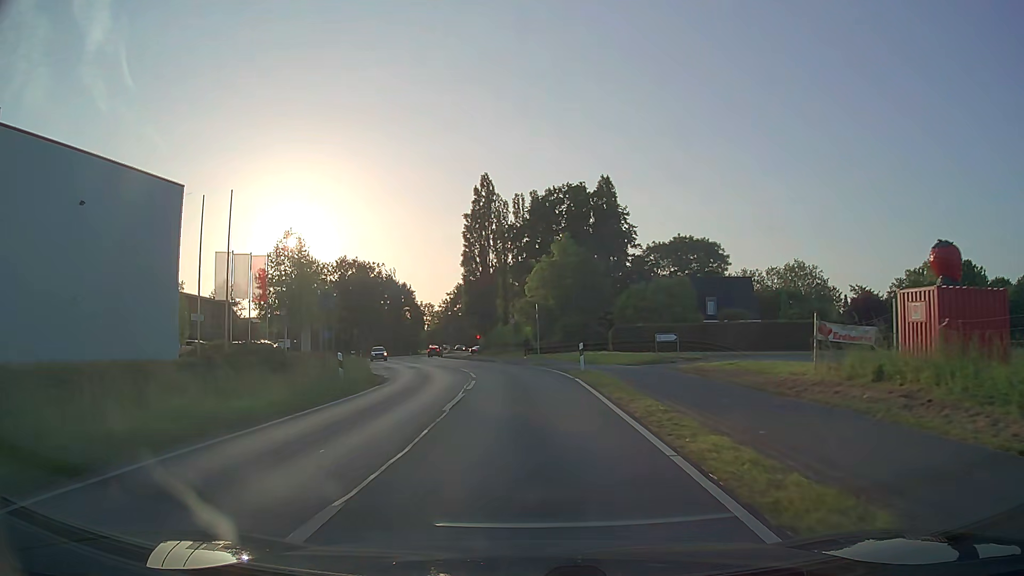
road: secondary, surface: asphalt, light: Day
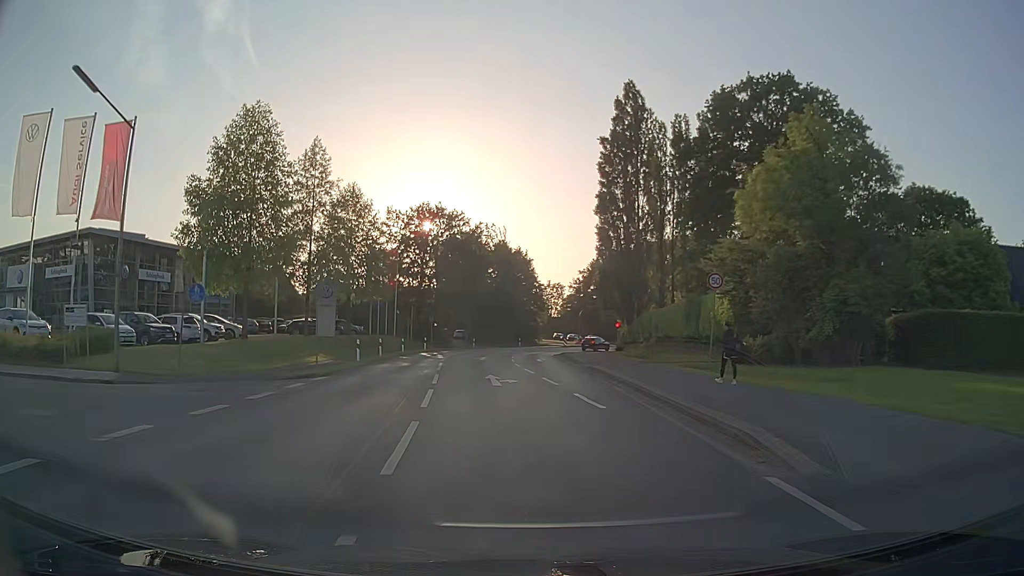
(-2.7, +37.6) m; -11°
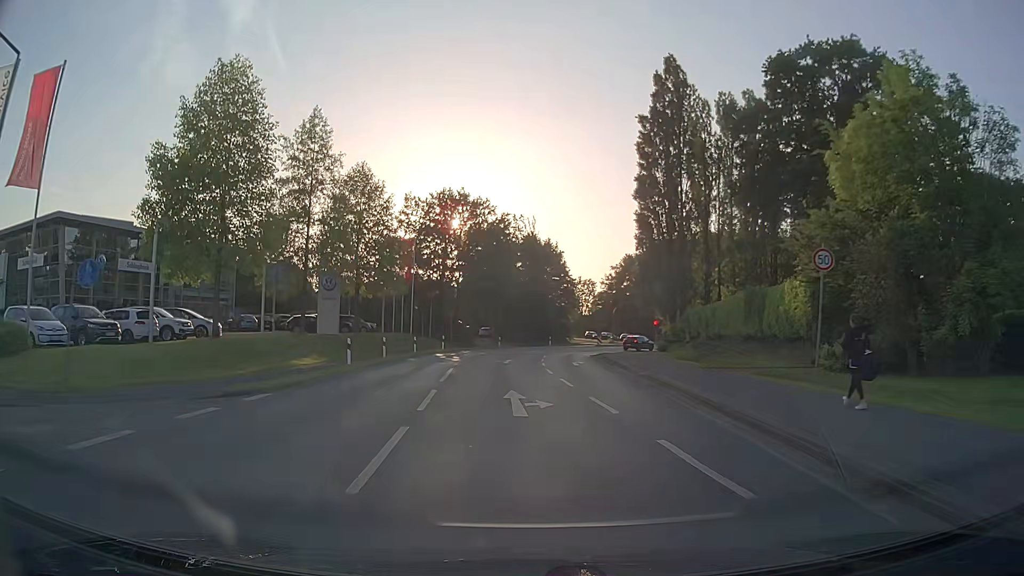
(-0.2, +7.0) m; -3°
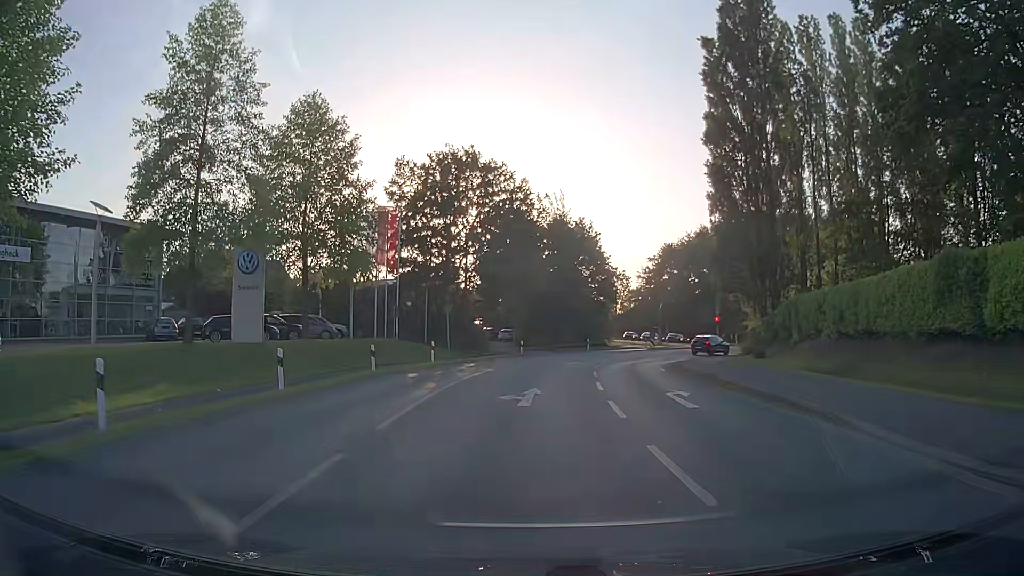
(-0.3, +17.9) m; -2°
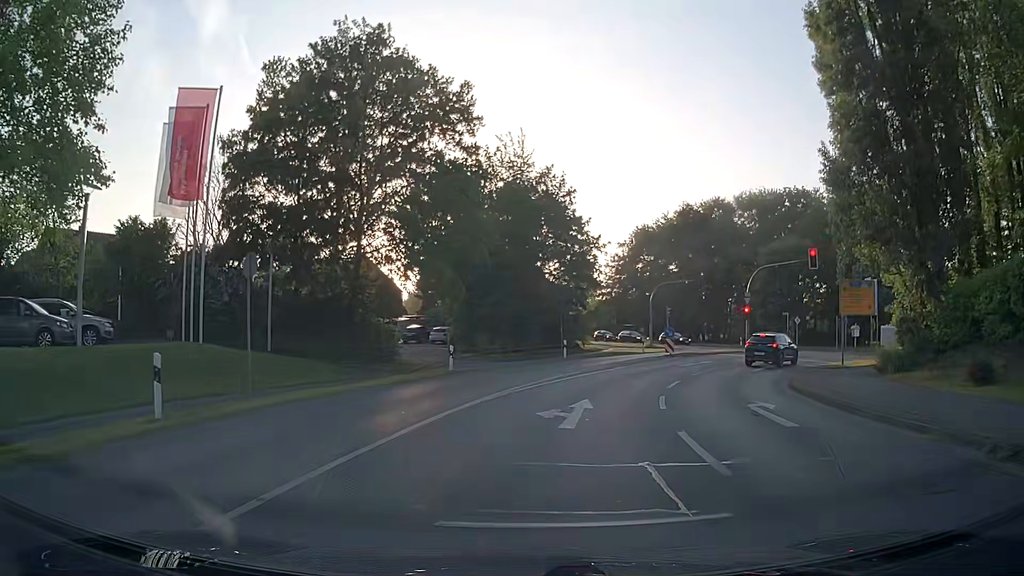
(+0.3, +23.2) m; +4°
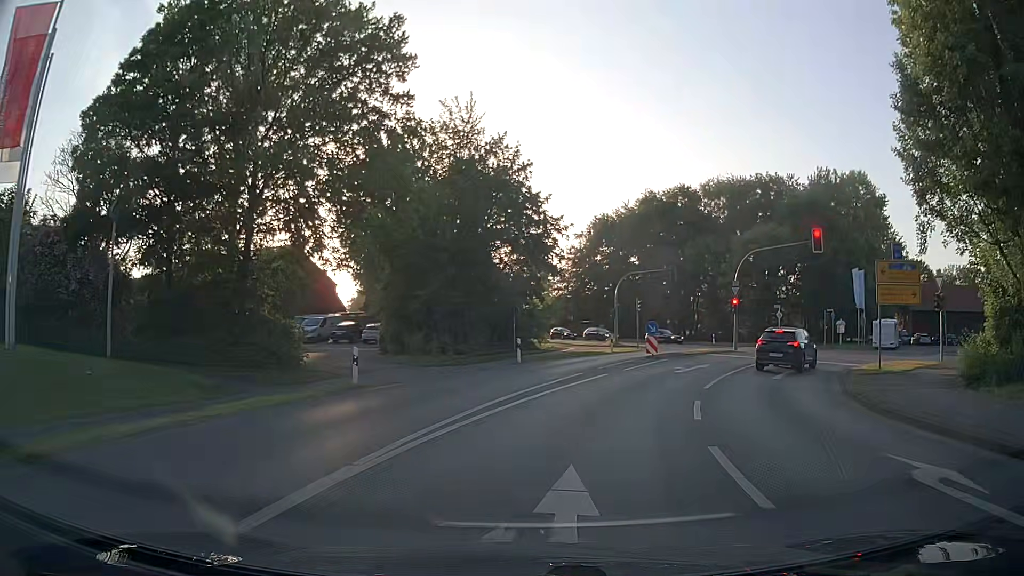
(+0.2, +7.9) m; +3°
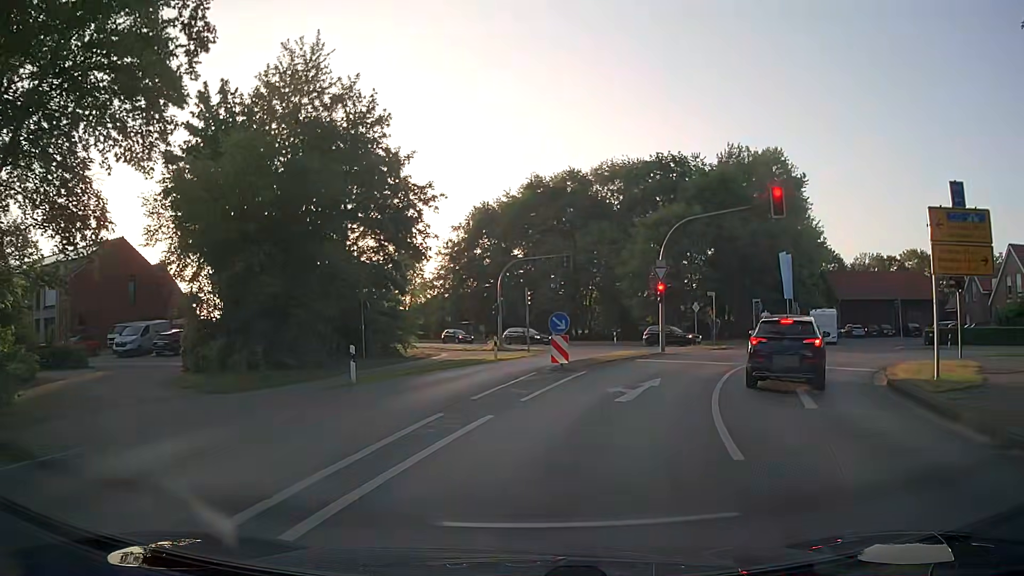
(+1.1, +10.6) m; +11°
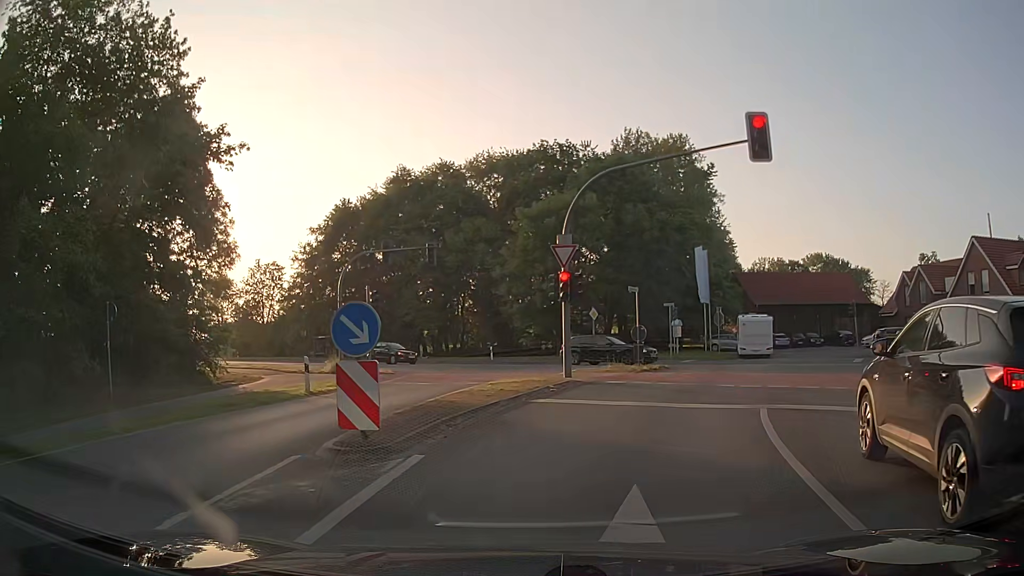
(+0.9, +11.2) m; +10°
(+1, +10) (+4, +19) (+8, +29) (+6, +38) (0, +46) (-7, +53) (-15, +59) (-23, +66) (-30, +72) (-37, +79) m
